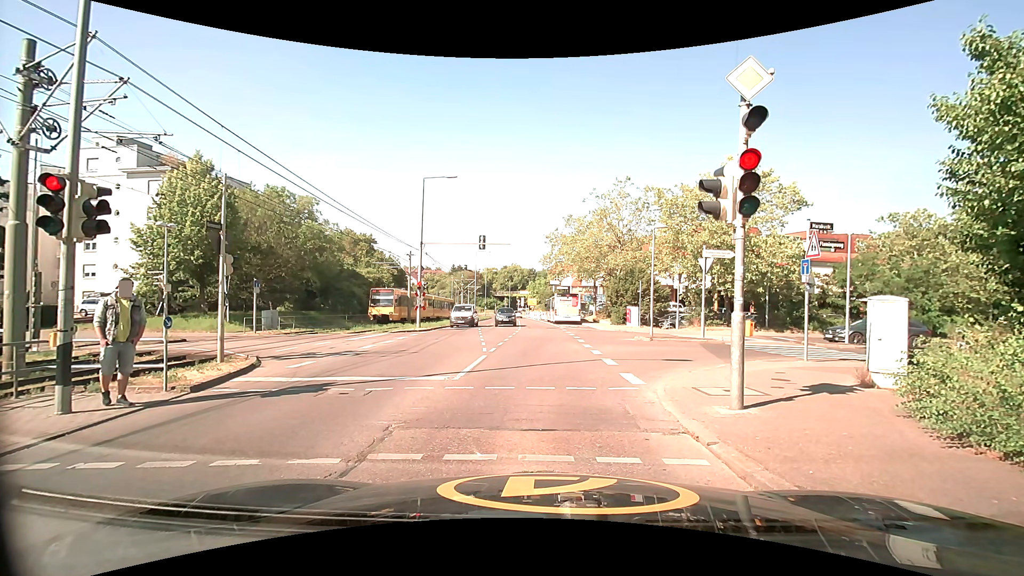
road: tertiary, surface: concrete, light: Day
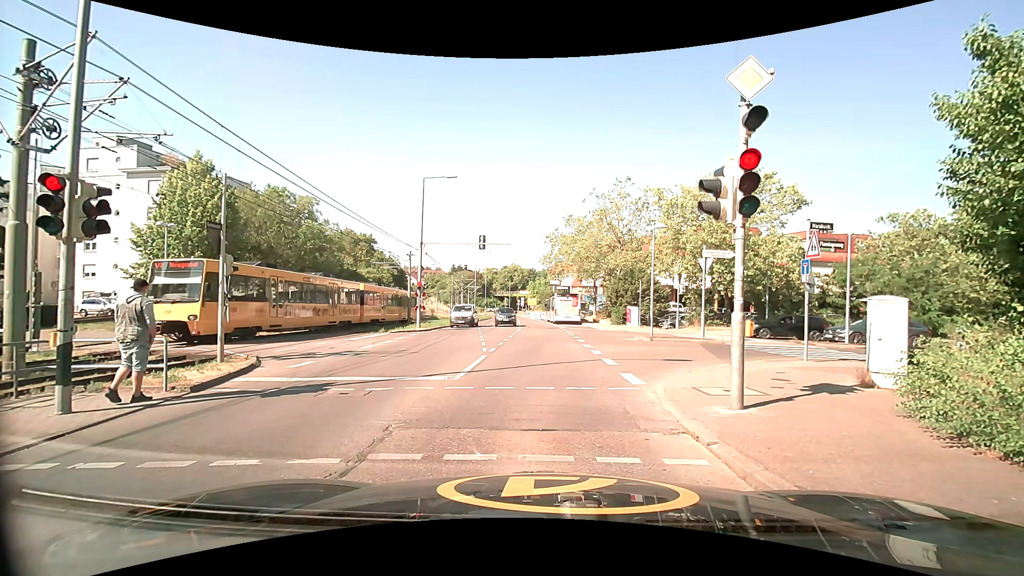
(0.0, 0.0) m; 0°
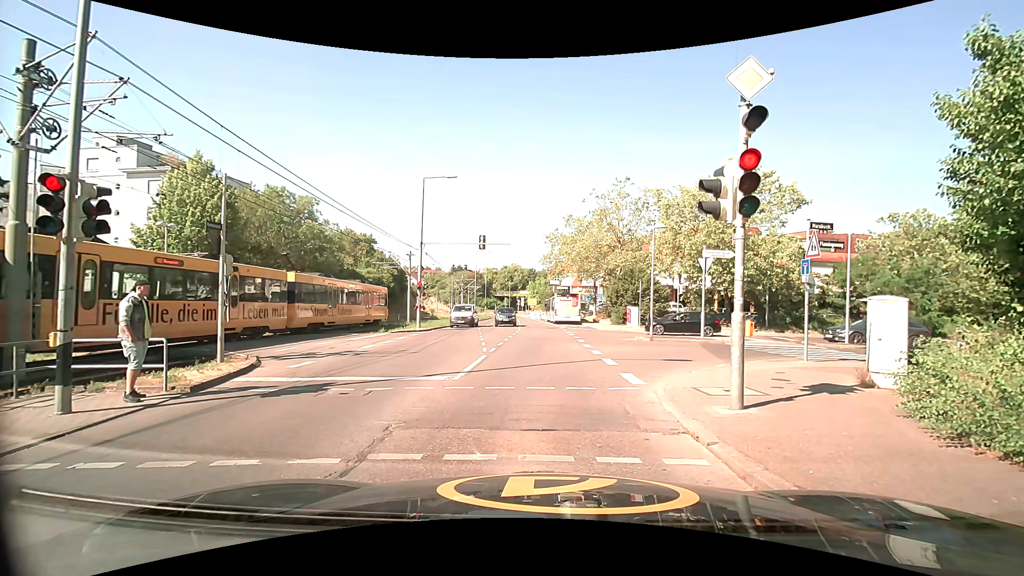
(0.0, 0.0) m; 0°
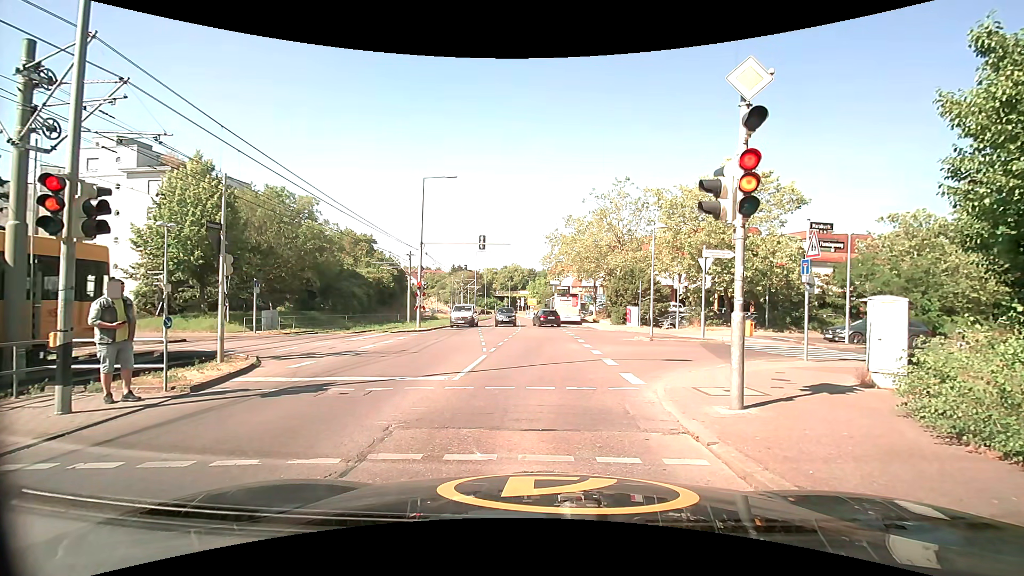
(0.0, 0.0) m; 0°
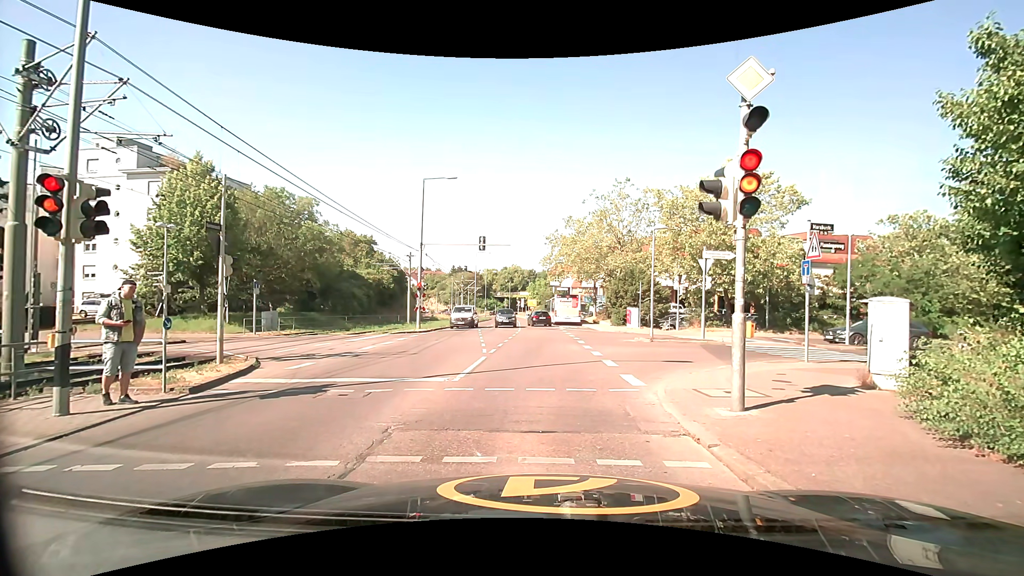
(0.0, 0.0) m; 0°
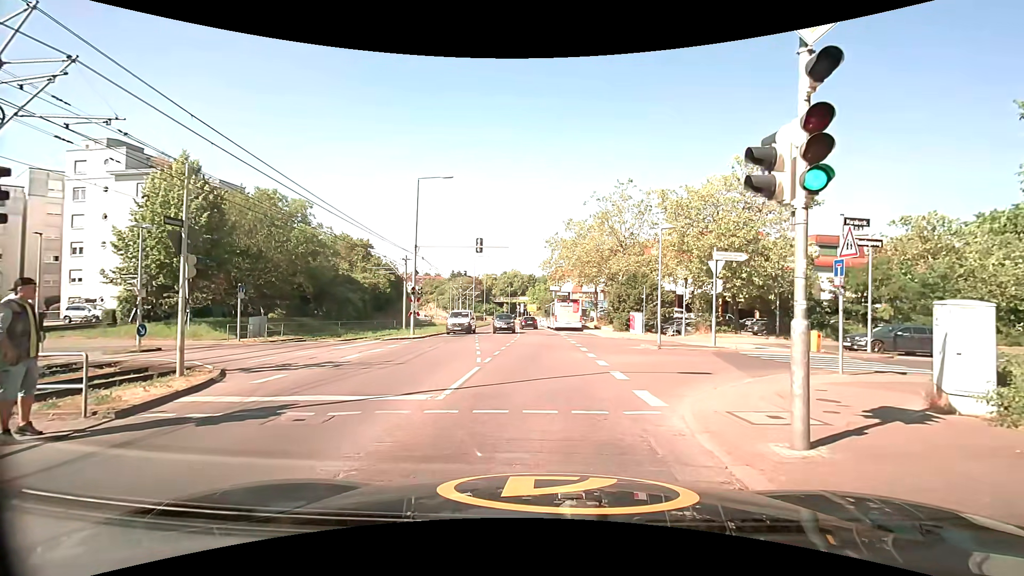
(0.0, +1.8) m; 0°
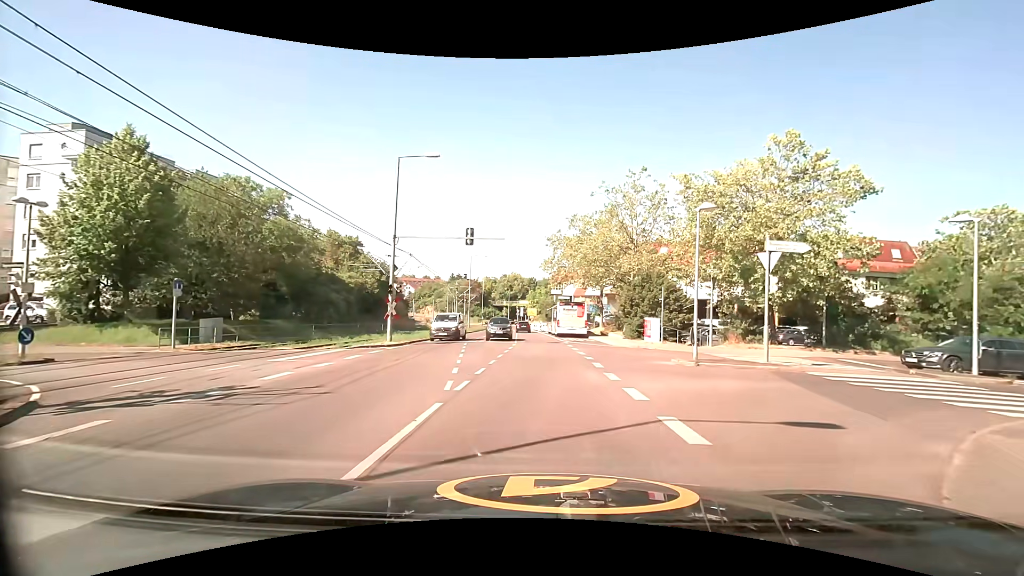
(0.0, +5.5) m; -1°
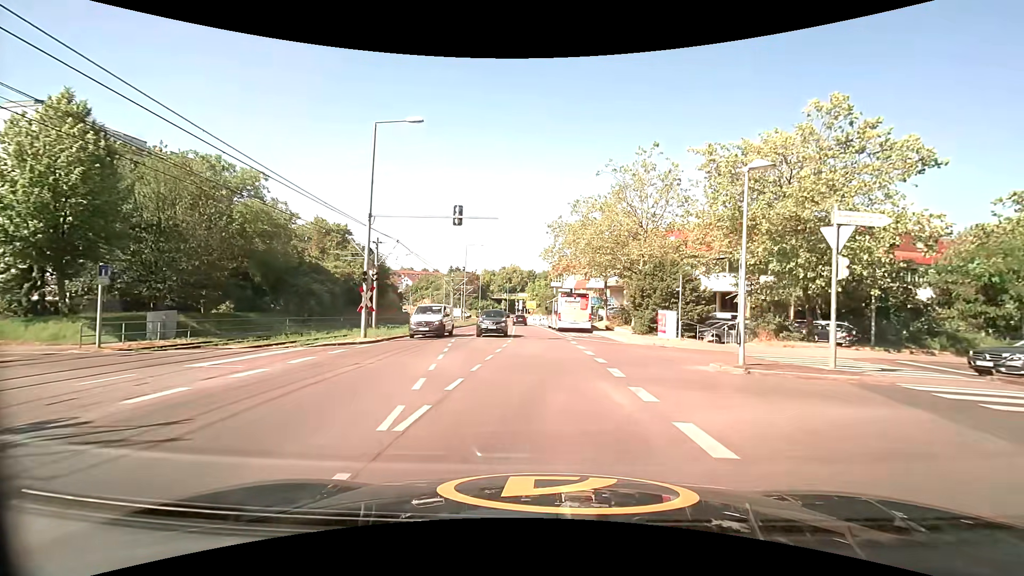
(0.0, +4.1) m; +1°
(0, +10) (0, +20) (0, +30) (-1, +40) (-2, +50) (-2, +60) (-3, +70) (-4, +80) (-5, +90) (-6, +100) m
